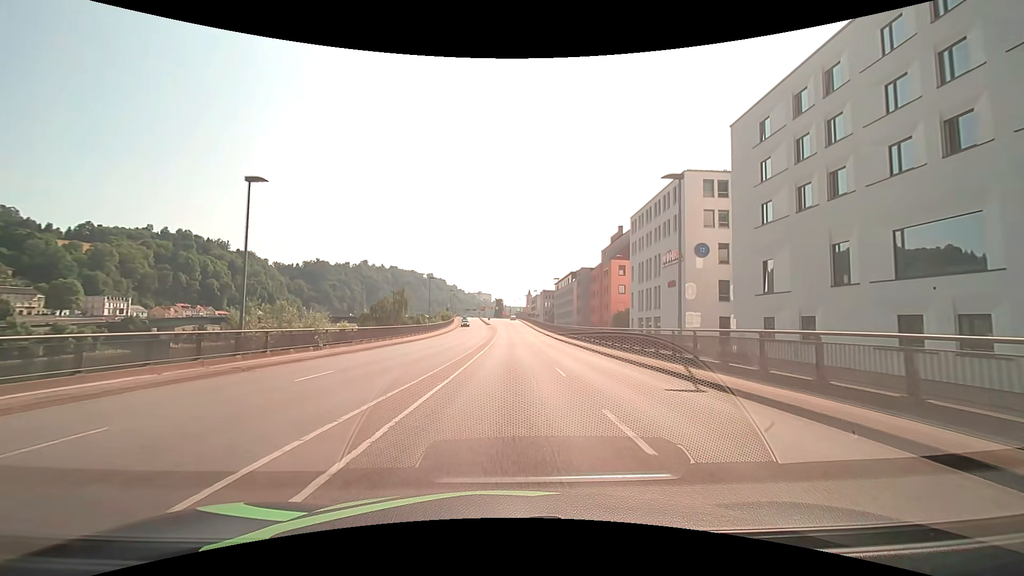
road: primary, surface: asphalt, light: Day
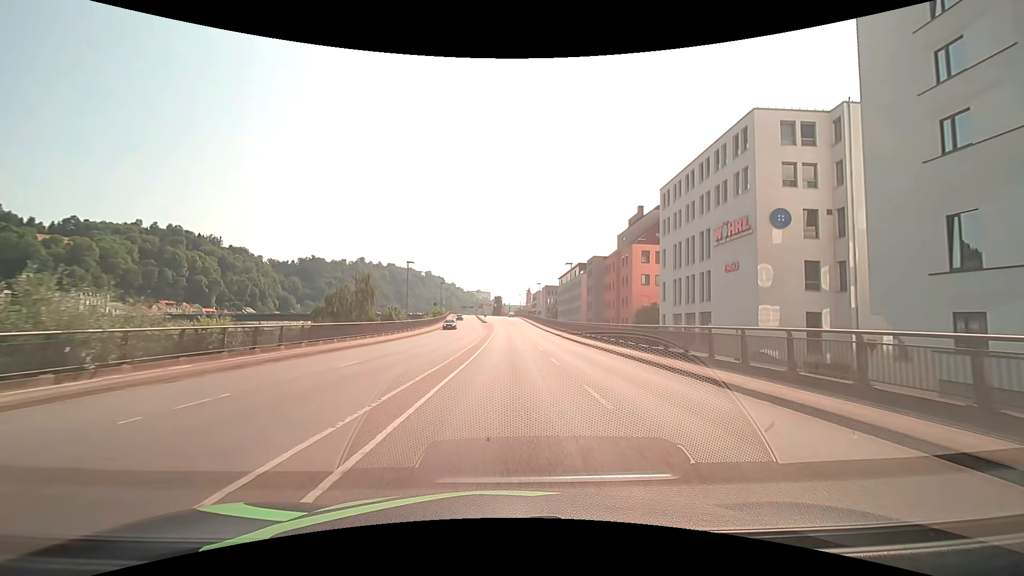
(0.0, +15.3) m; 0°
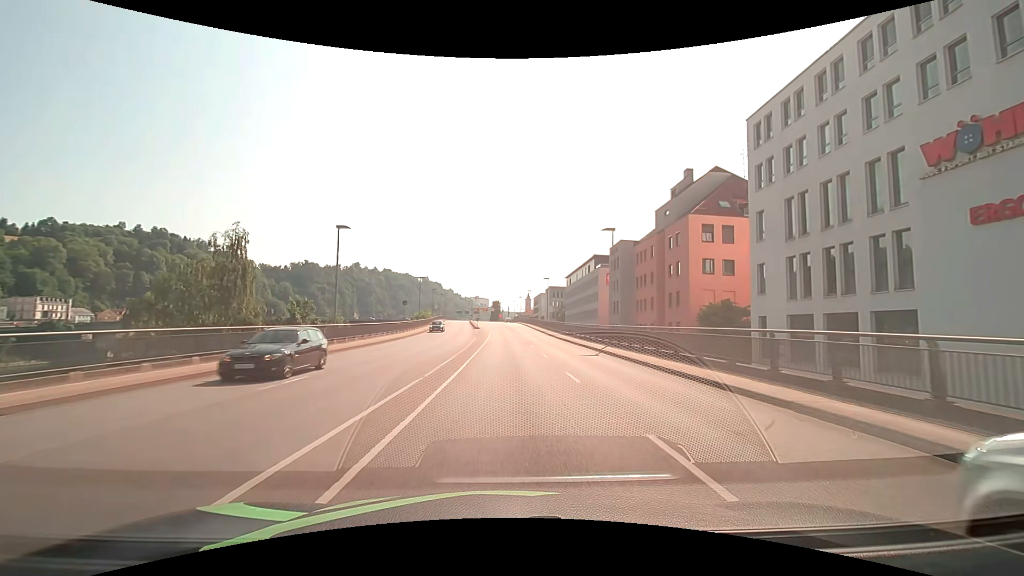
(+0.1, +22.9) m; +1°
(0, +10) (0, +20) (0, +30) (0, +40) (0, +50) (-1, +60) (-1, +70) (-1, +80) (-1, +90) (-2, +100) m
